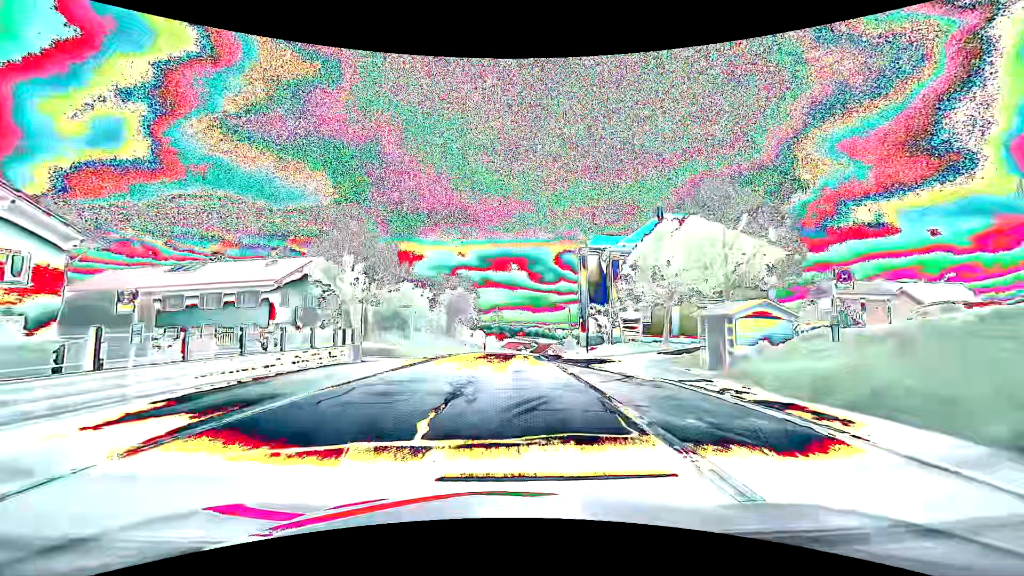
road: secondary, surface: asphalt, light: Day
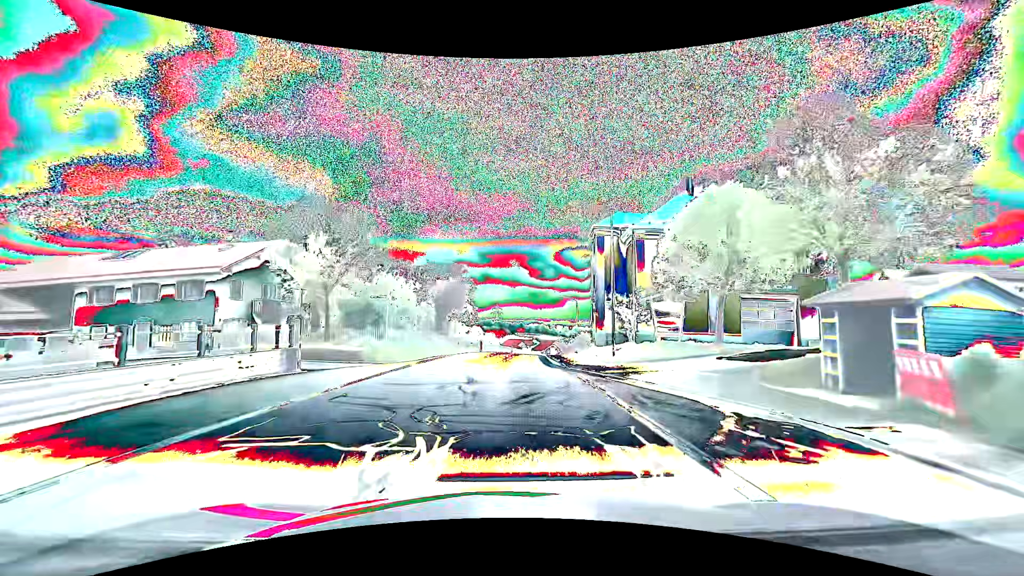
(0.0, +7.8) m; -1°
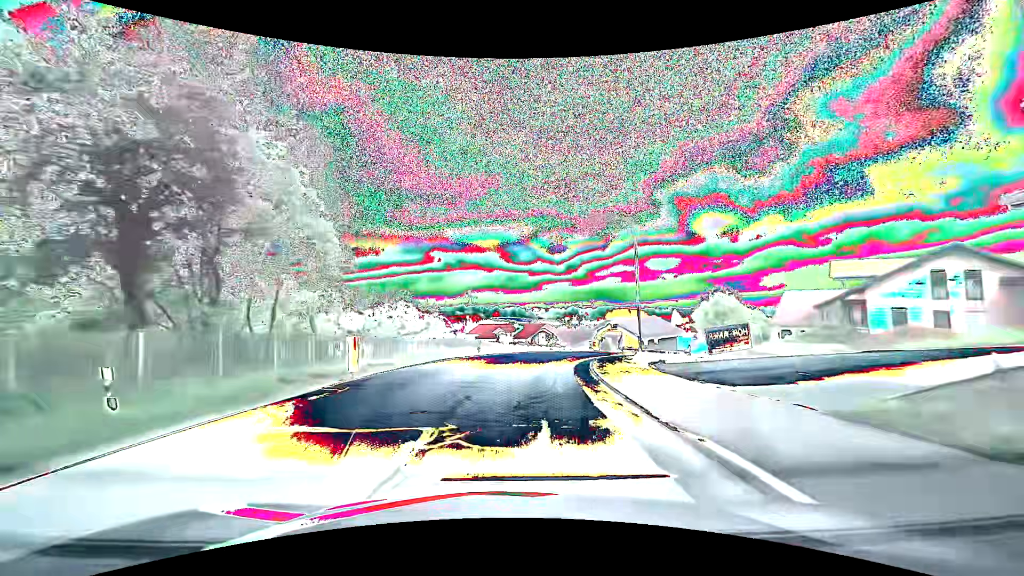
(+1.2, +39.2) m; +3°
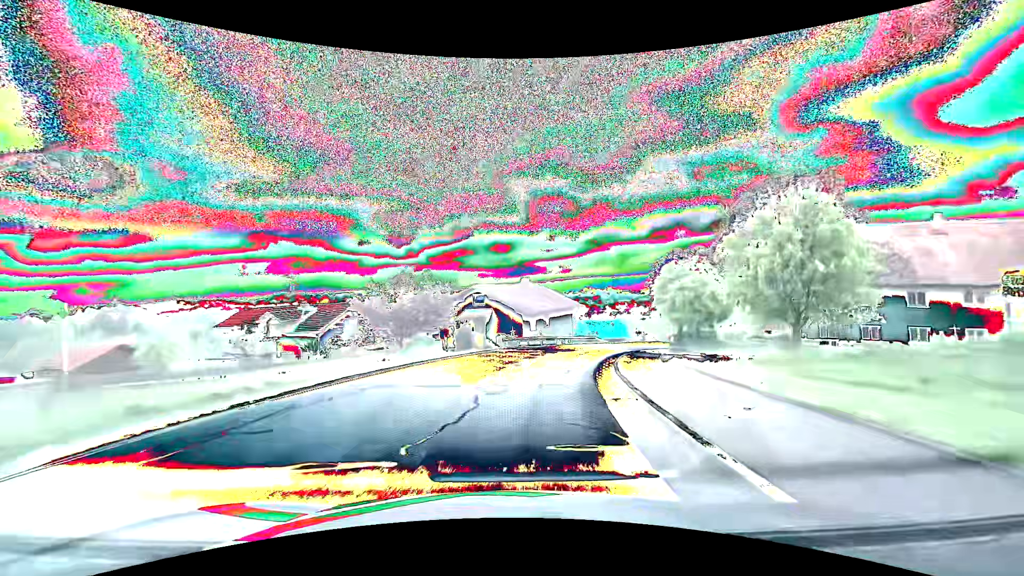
(+5.0, +38.7) m; +18°
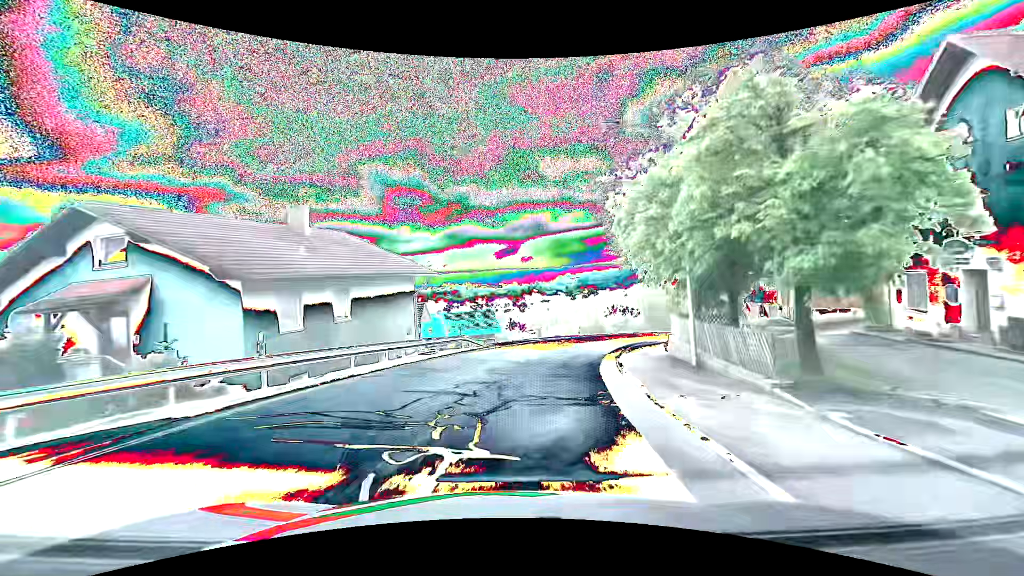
(+4.4, +30.5) m; +16°
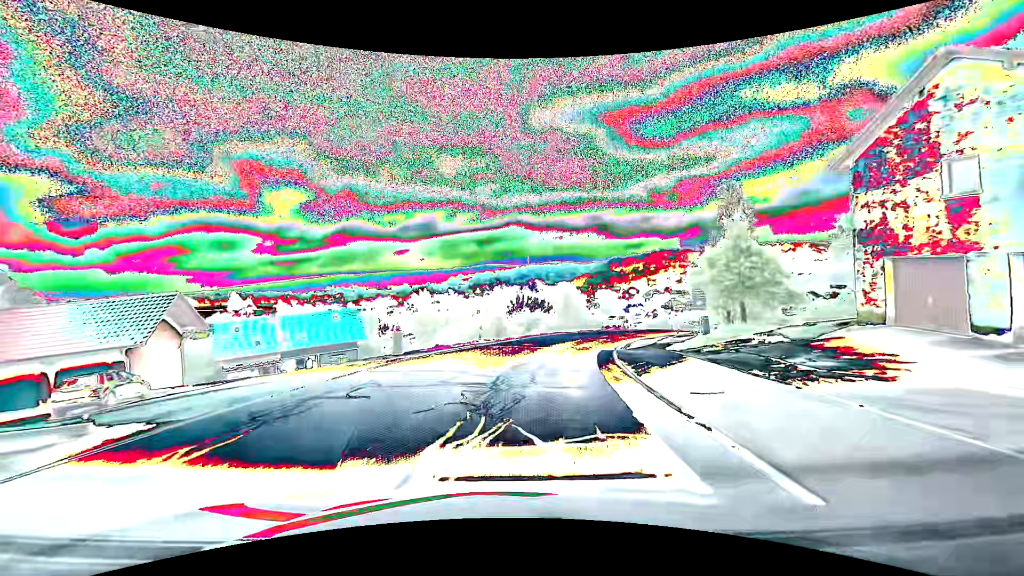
(+2.5, +22.9) m; +12°
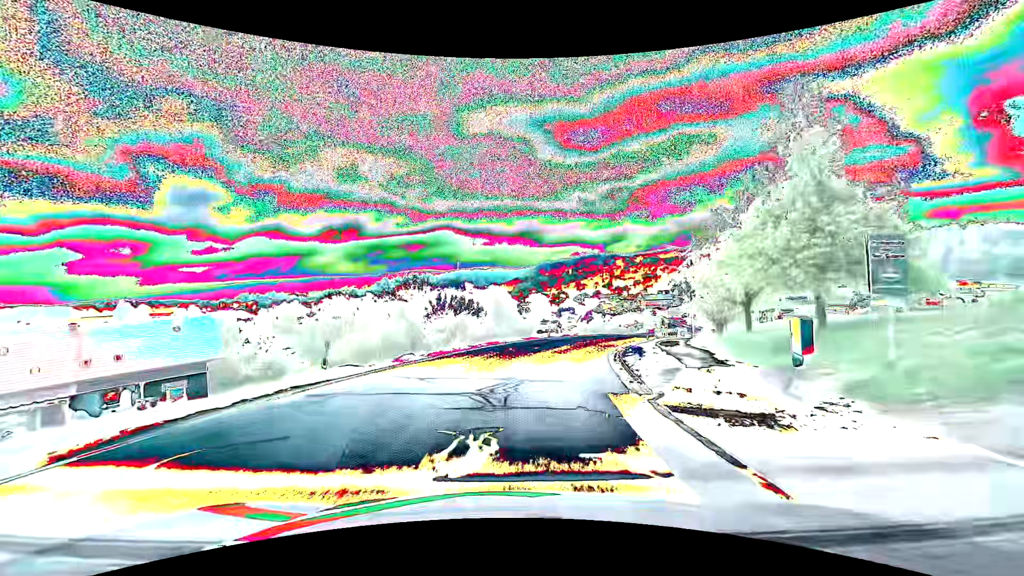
(+1.1, +15.2) m; +8°
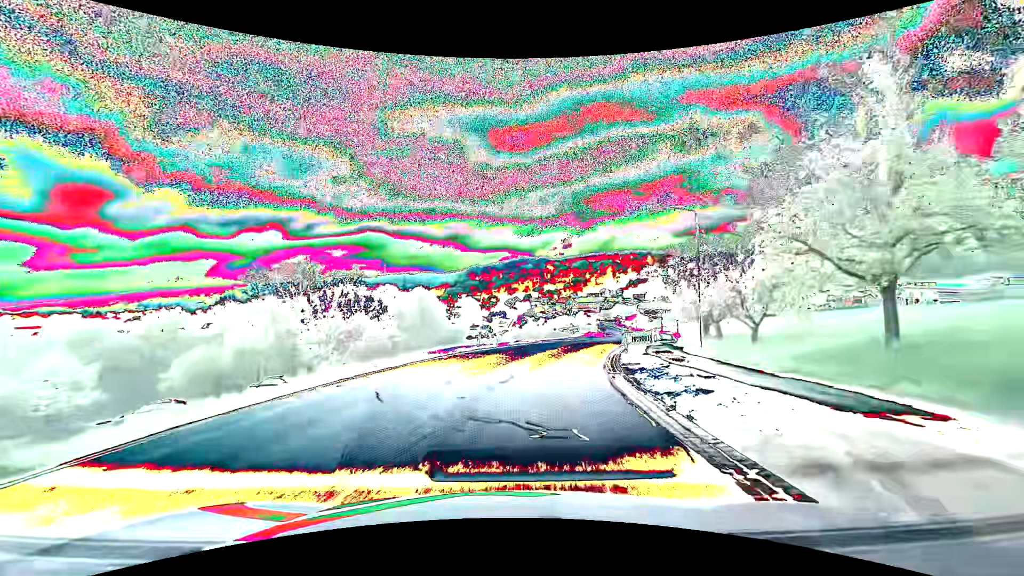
(+1.0, +15.2) m; +8°
(0, +10) (+2, +20) (+4, +30) (+6, +39) (+9, +49) (+12, +58) (+16, +68) (+19, +77) (+22, +87) (+24, +97) m
